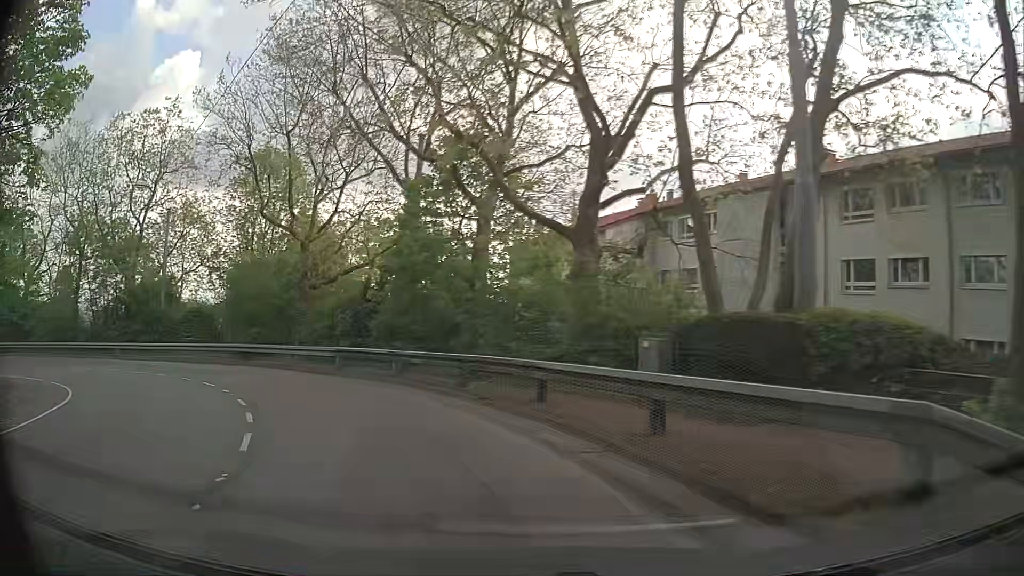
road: secondary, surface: asphalt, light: Day
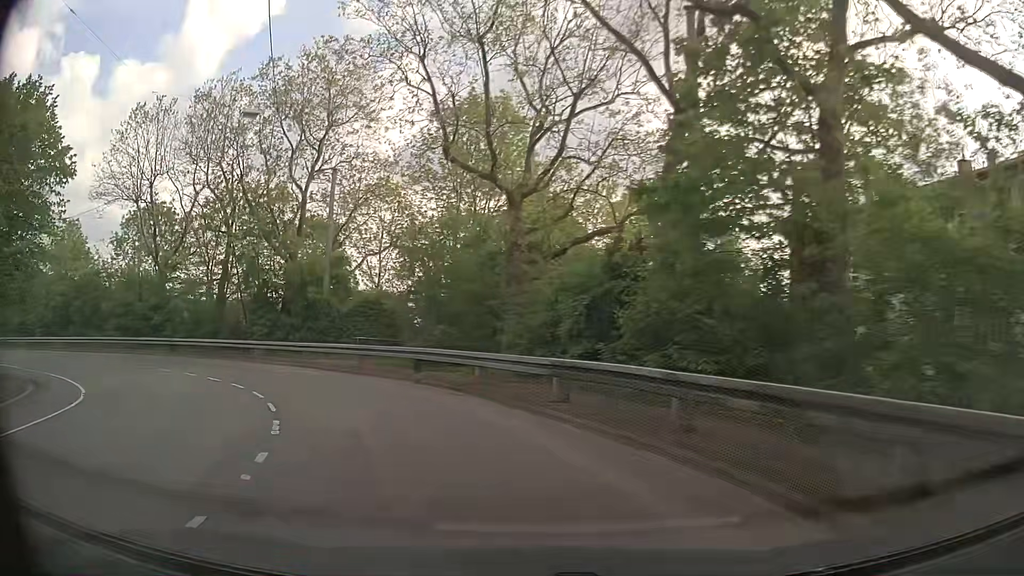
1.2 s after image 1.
(-2.1, +10.7) m; -21°
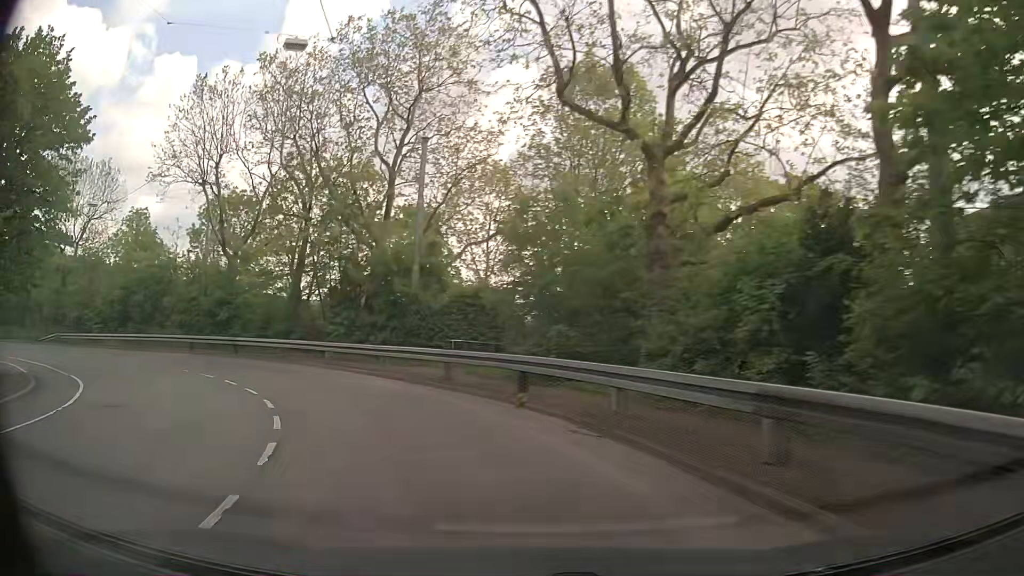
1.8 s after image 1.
(-0.4, +5.5) m; -9°
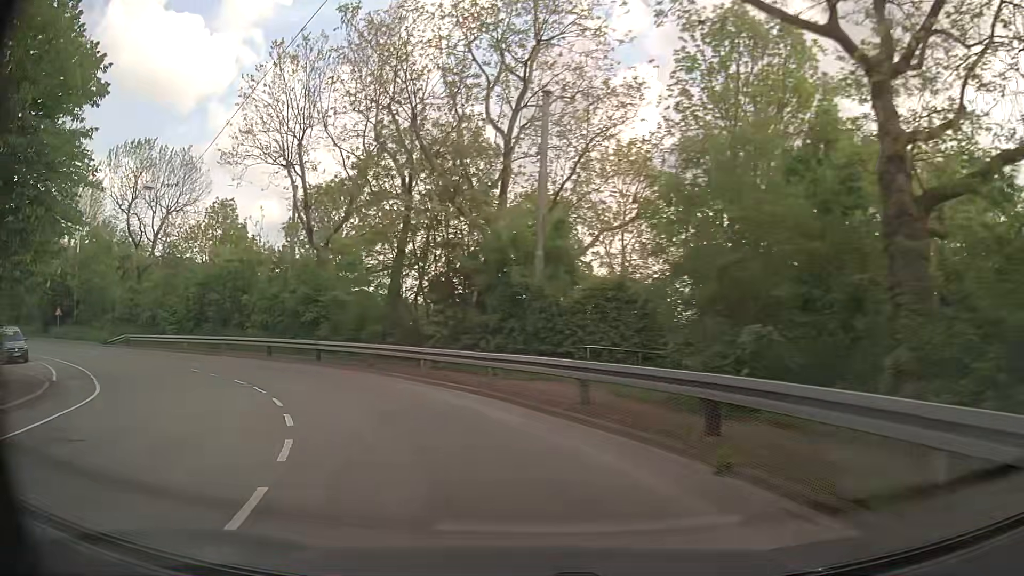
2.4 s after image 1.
(-0.5, +5.6) m; -11°
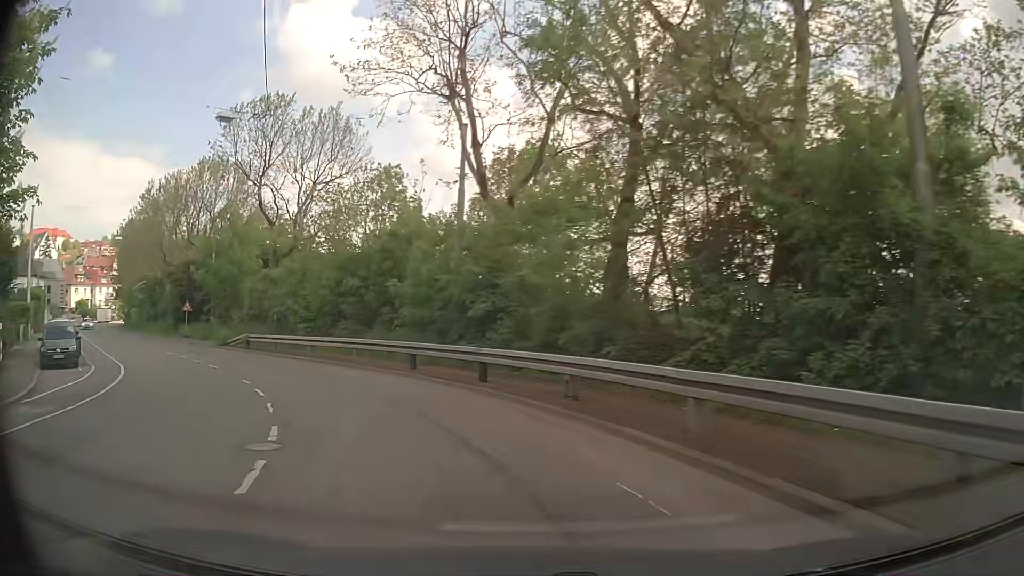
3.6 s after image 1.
(-1.9, +11.0) m; -18°
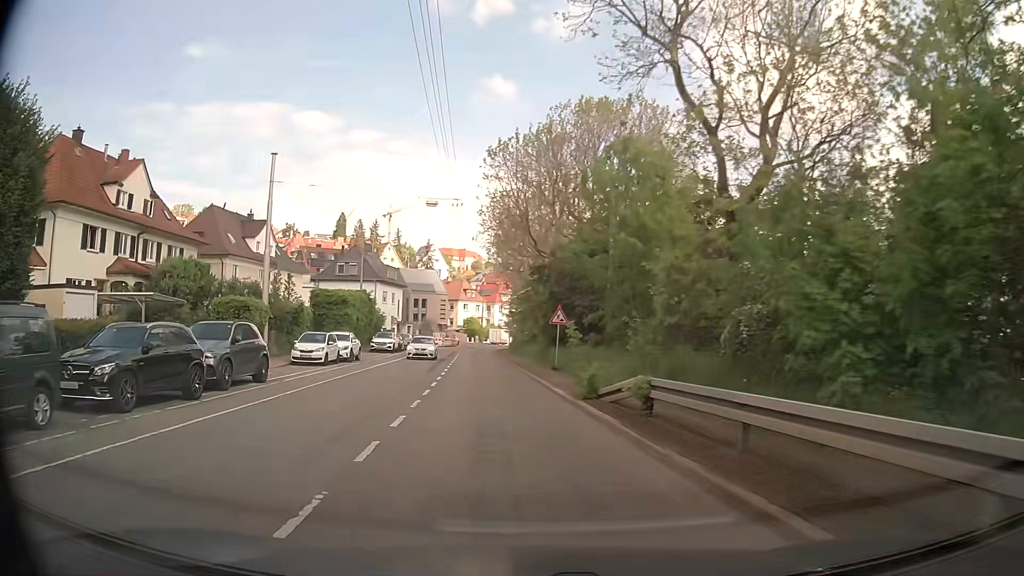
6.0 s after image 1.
(-8.0, +21.1) m; -40°
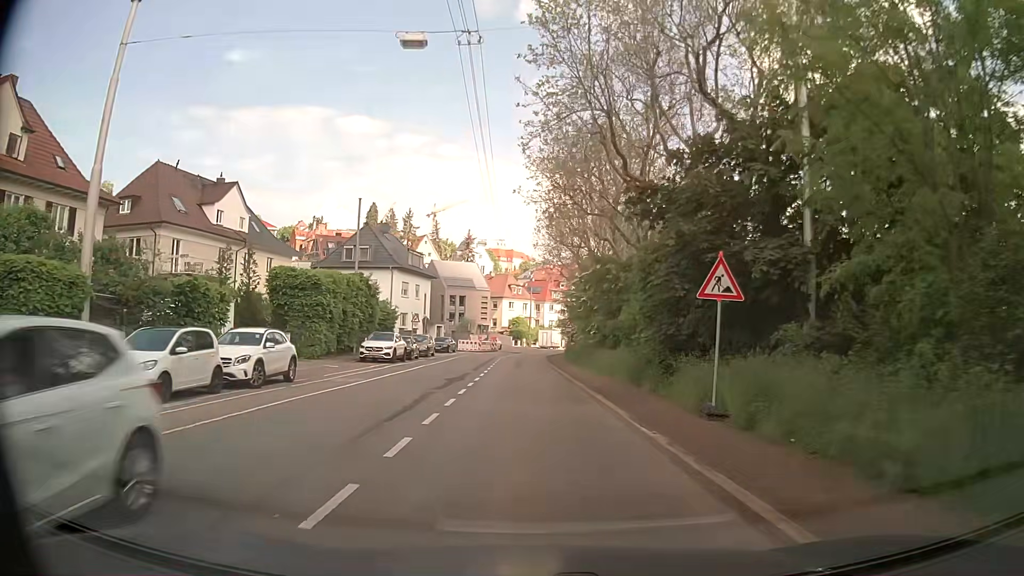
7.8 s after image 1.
(-0.8, +18.1) m; -3°
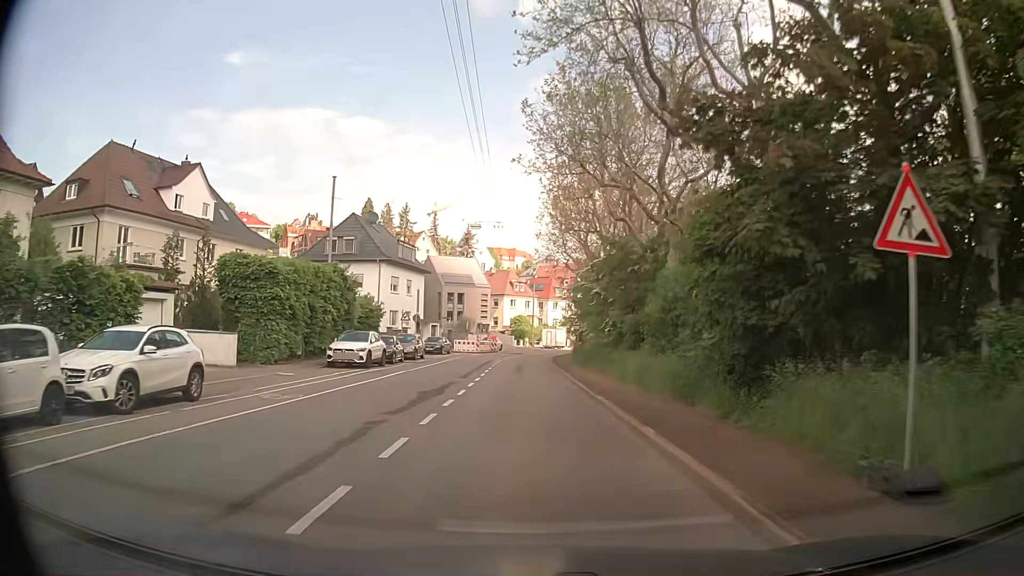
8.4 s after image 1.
(0.0, +6.2) m; 0°
